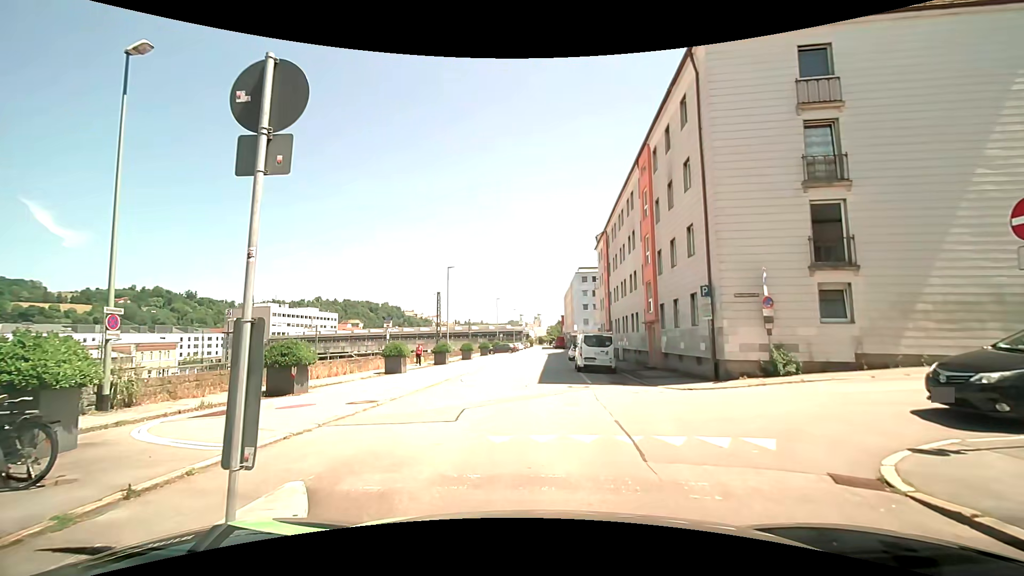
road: residential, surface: asphalt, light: Day
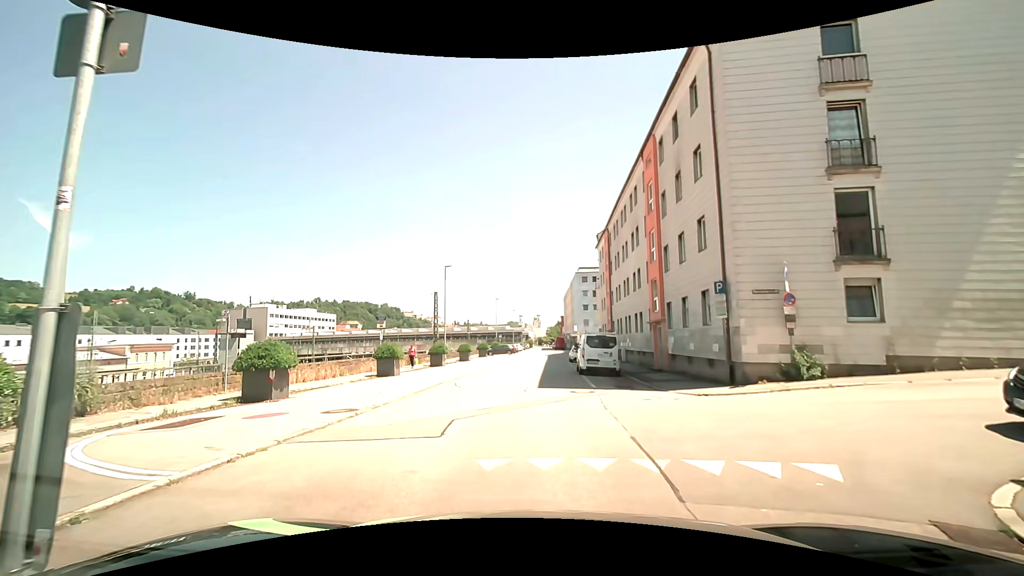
(0.0, +1.4) m; 0°
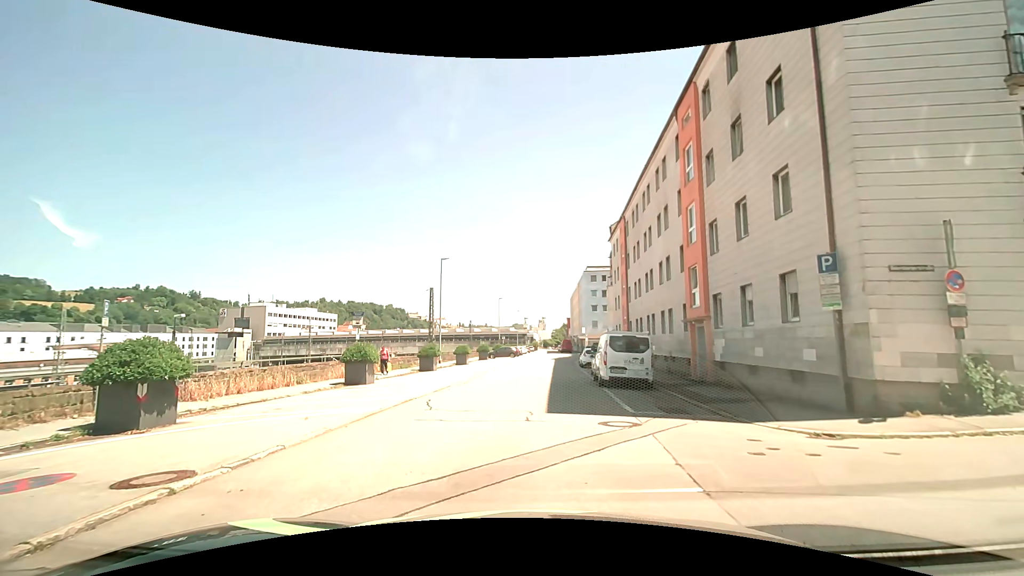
(0.0, +5.6) m; -1°
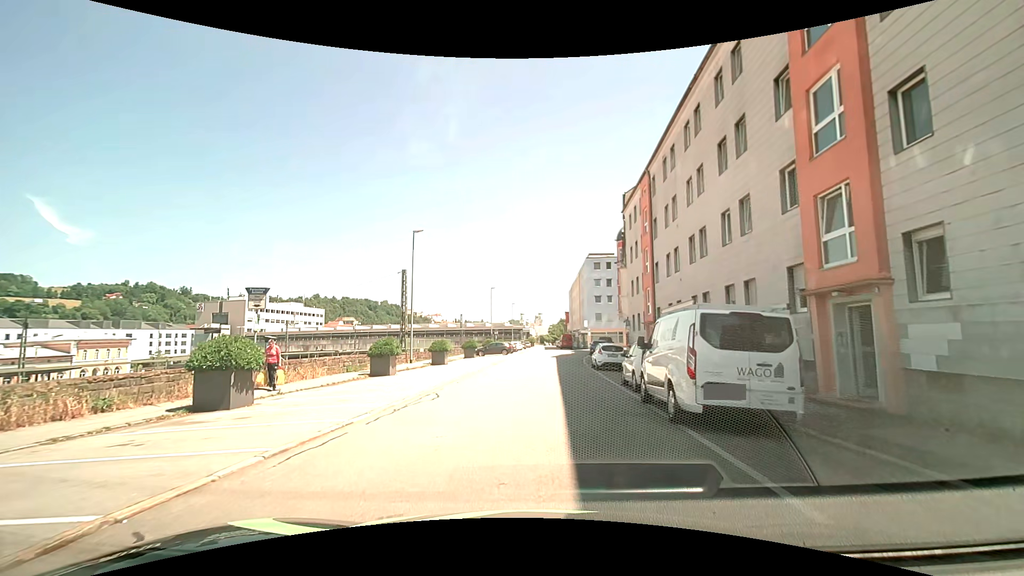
(+0.2, +10.3) m; 0°
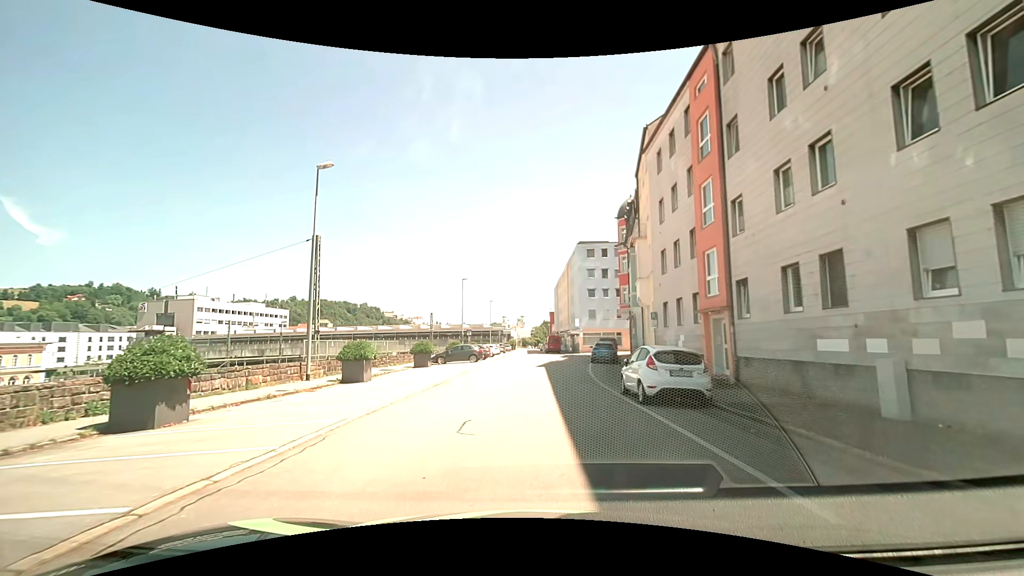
(+0.4, +14.7) m; +2°
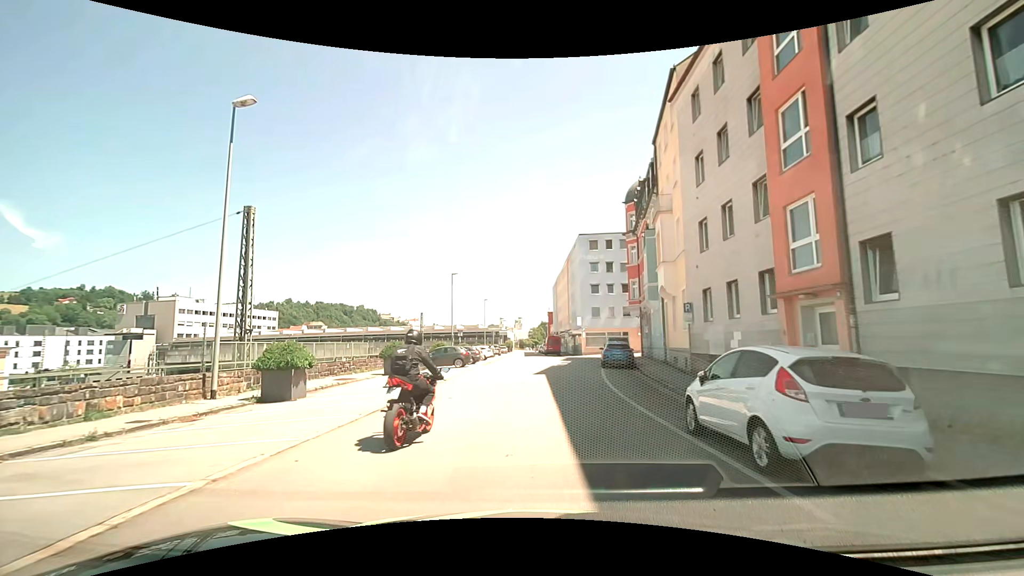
(+0.1, +6.6) m; 0°
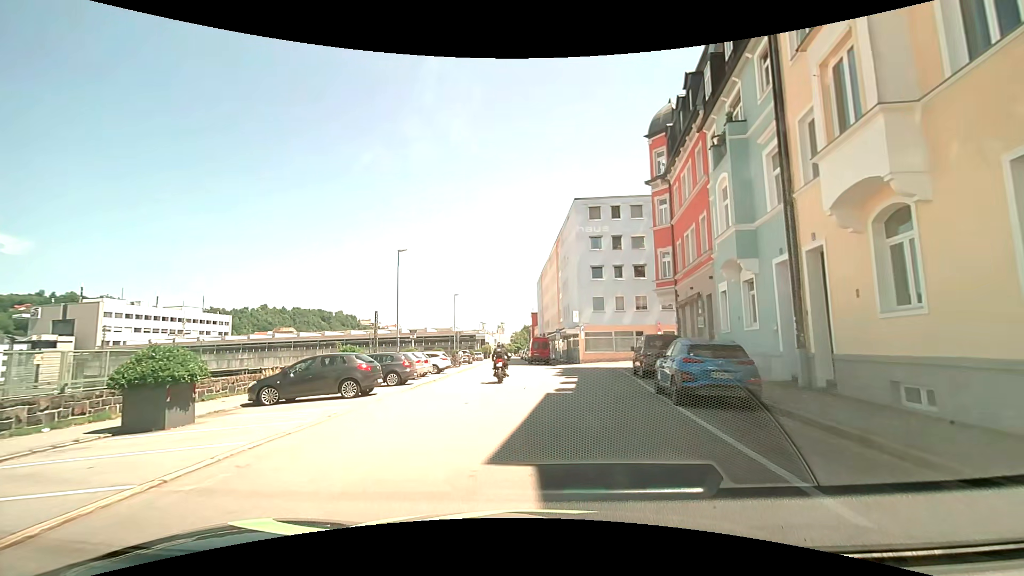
(+0.3, +17.3) m; +2°
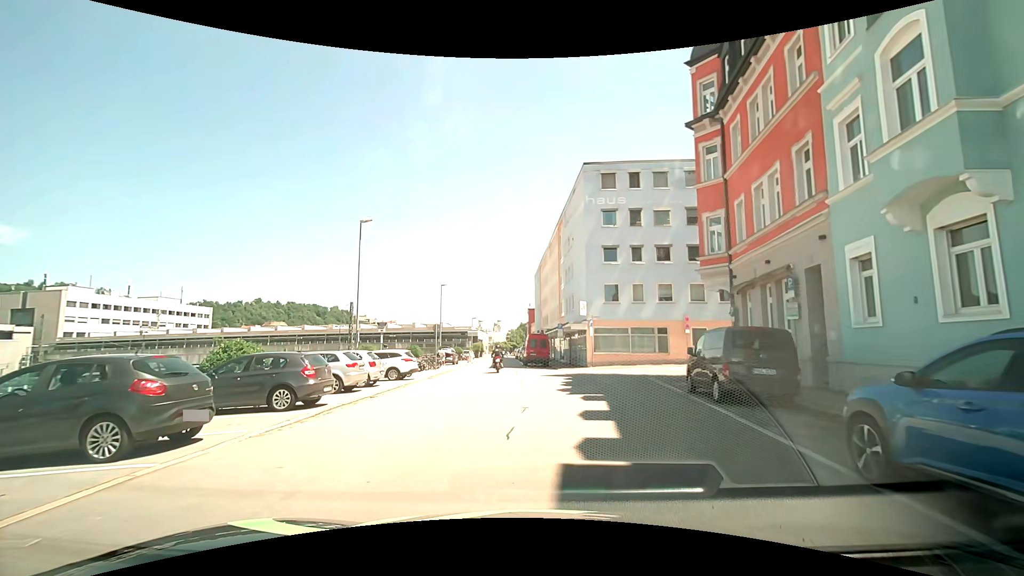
(0.0, +8.9) m; +1°
